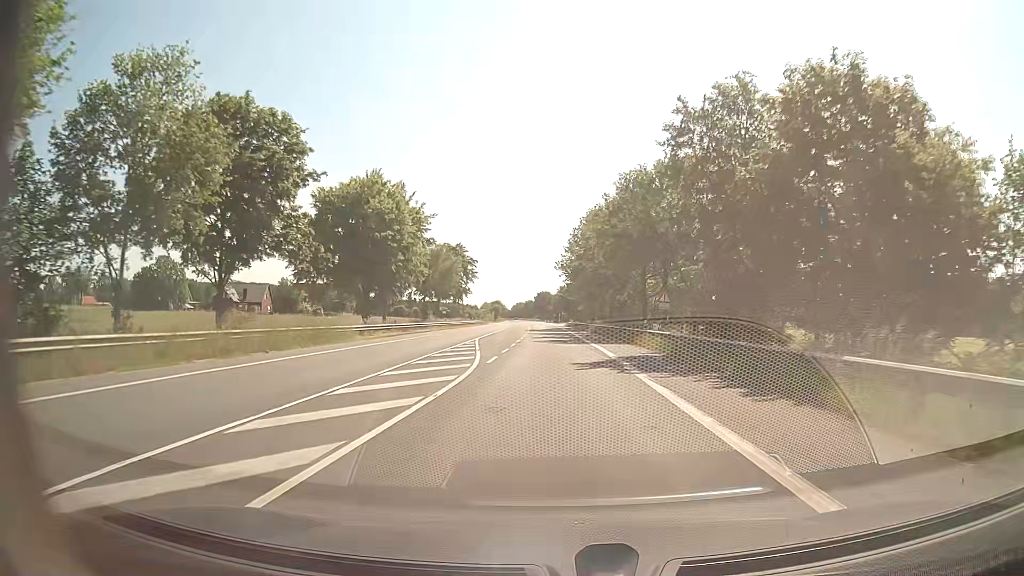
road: secondary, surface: asphalt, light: Day
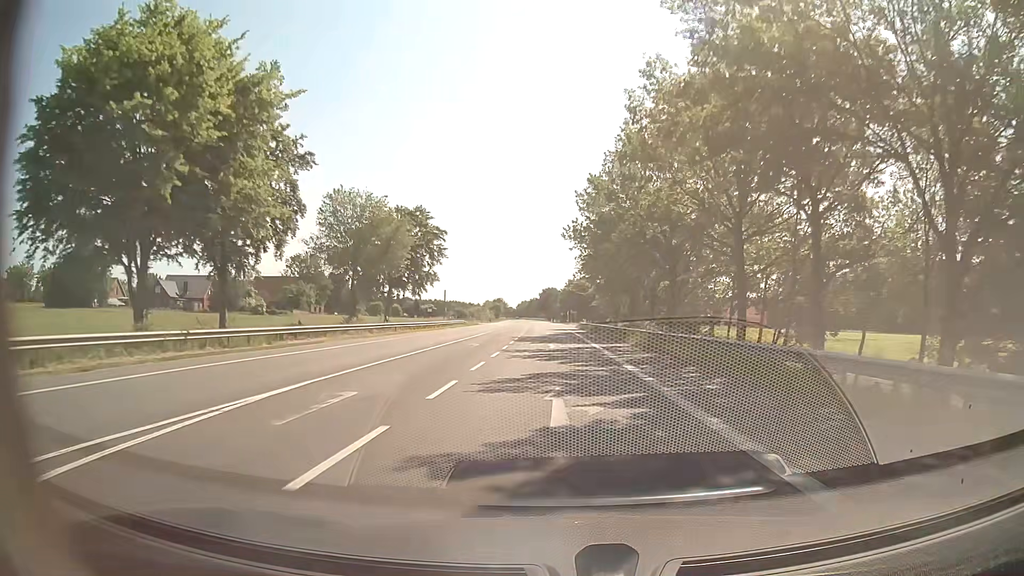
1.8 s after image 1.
(-0.2, +33.1) m; -1°
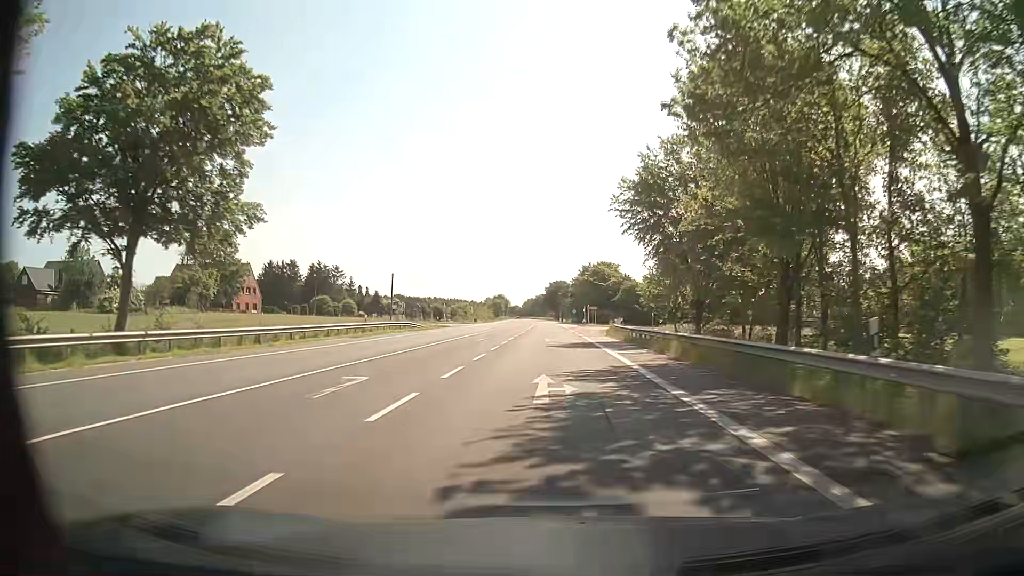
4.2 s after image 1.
(-0.2, +44.6) m; 0°
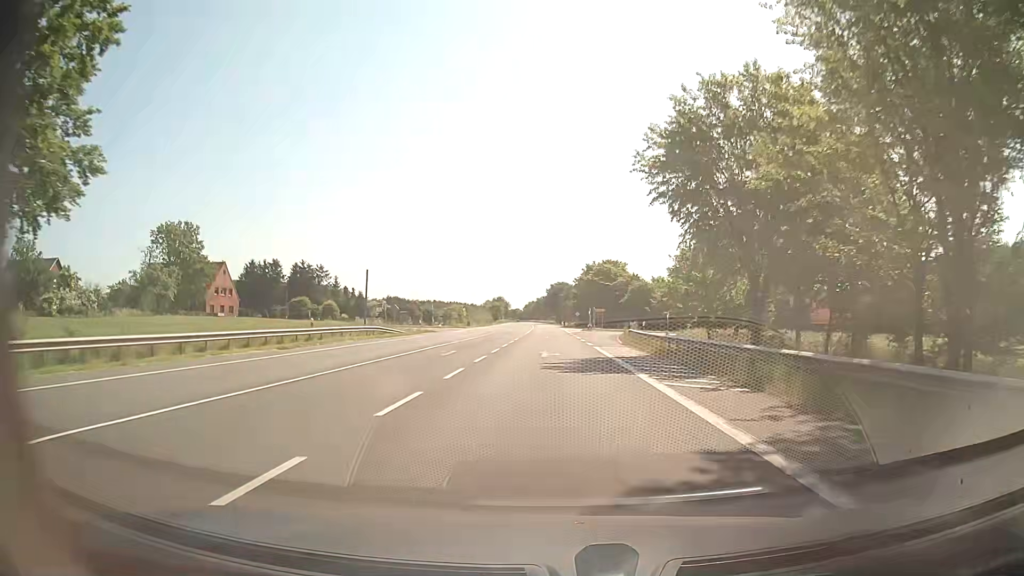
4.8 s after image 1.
(-0.1, +11.2) m; 0°
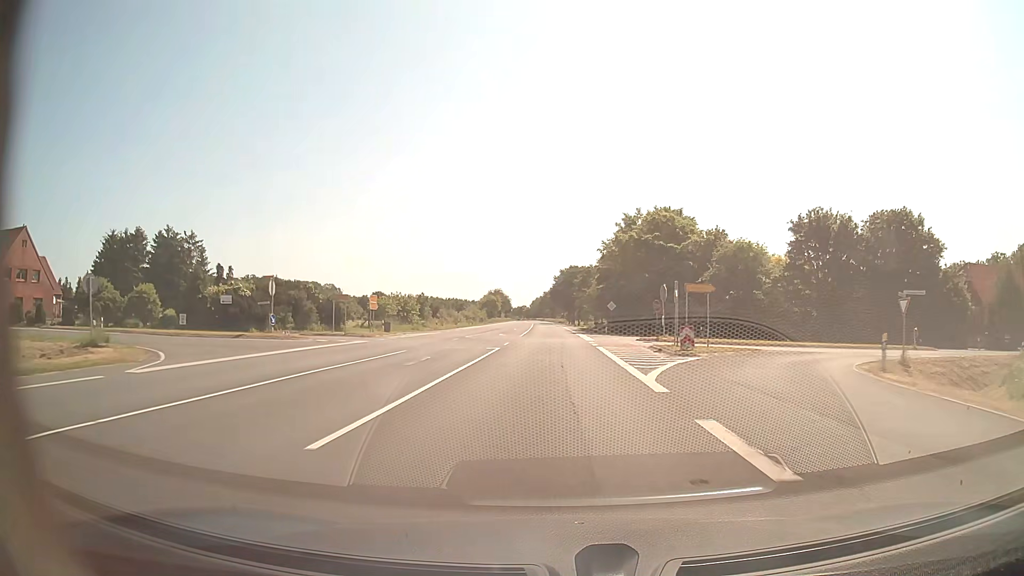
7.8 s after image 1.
(-0.4, +56.3) m; -1°
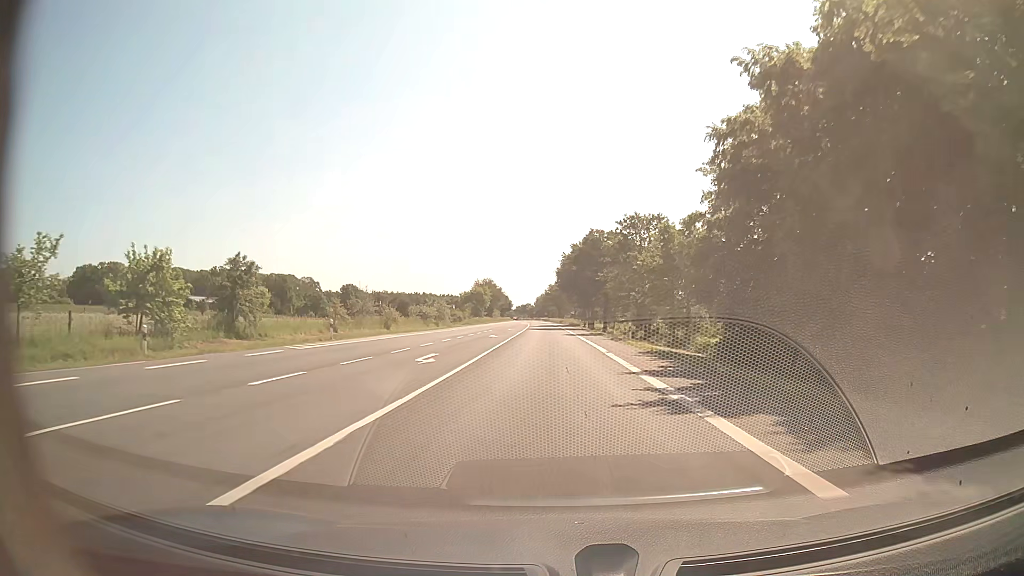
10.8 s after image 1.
(-0.3, +56.4) m; 0°
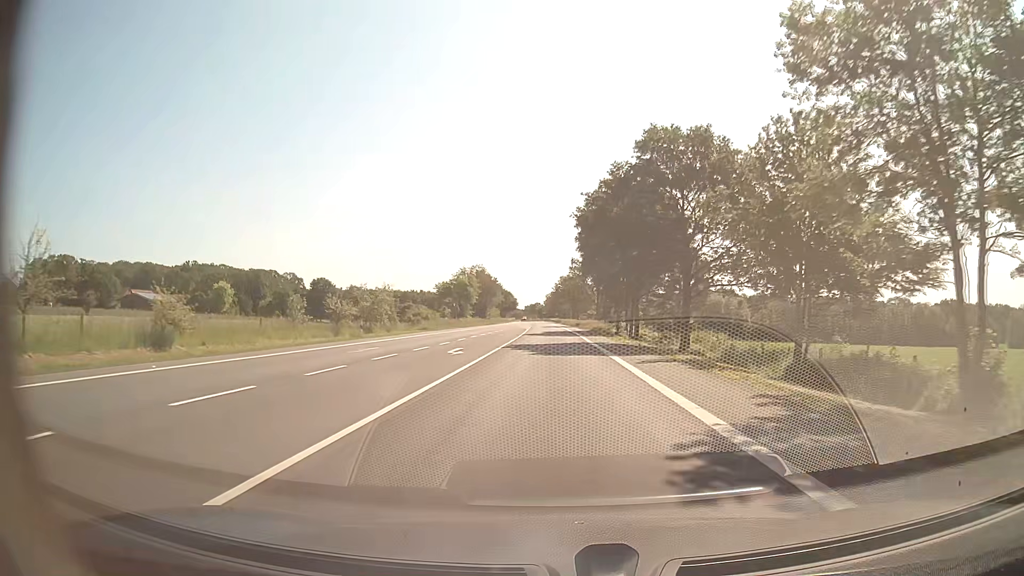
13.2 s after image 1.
(-0.6, +45.1) m; -1°
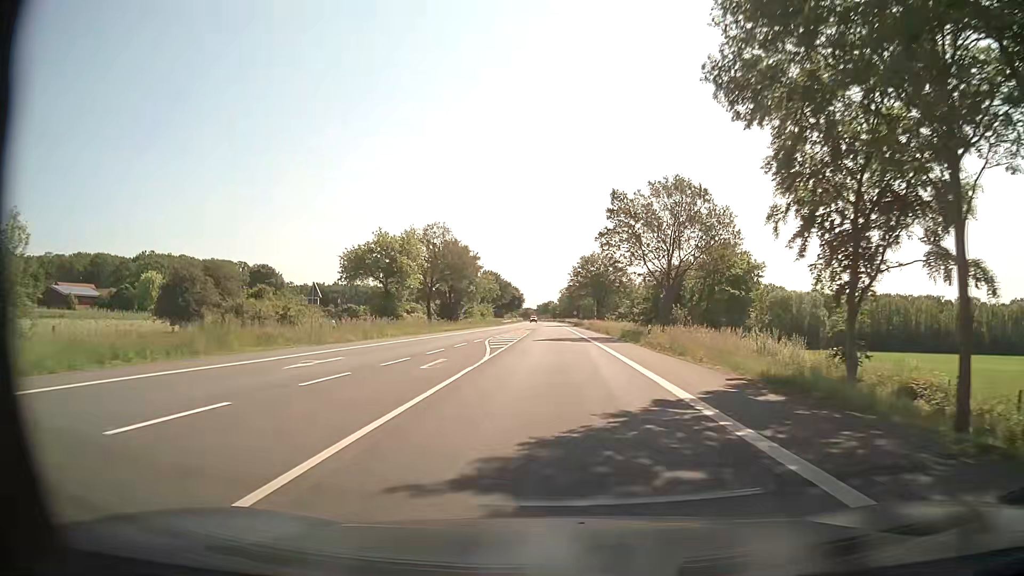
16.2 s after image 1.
(-0.7, +56.4) m; -1°
(0, +10) (0, +20) (0, +30) (0, +40) (0, +50) (0, +60) (0, +70) (0, +80) (0, +90) (0, +100) m
